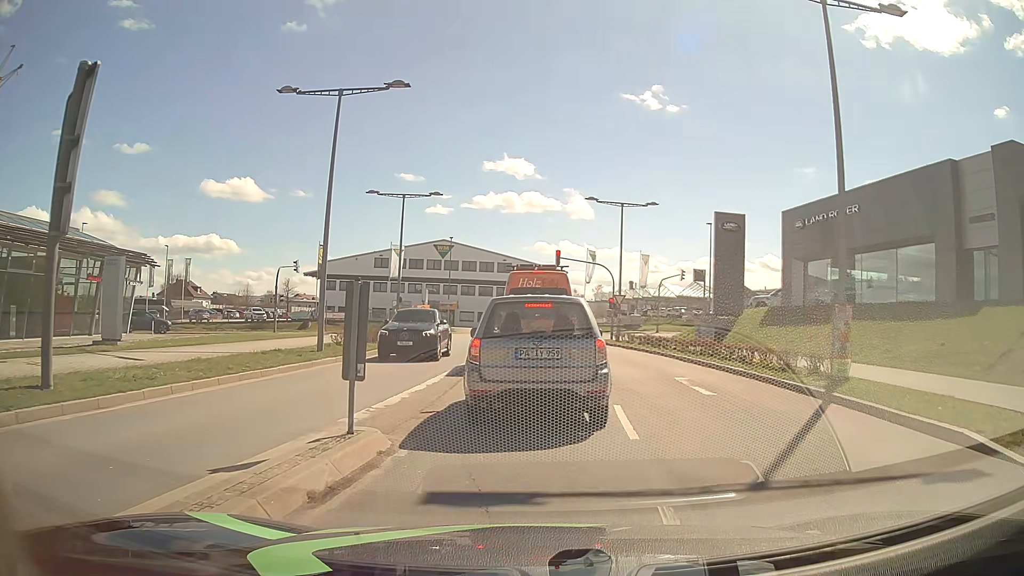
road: secondary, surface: asphalt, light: Day
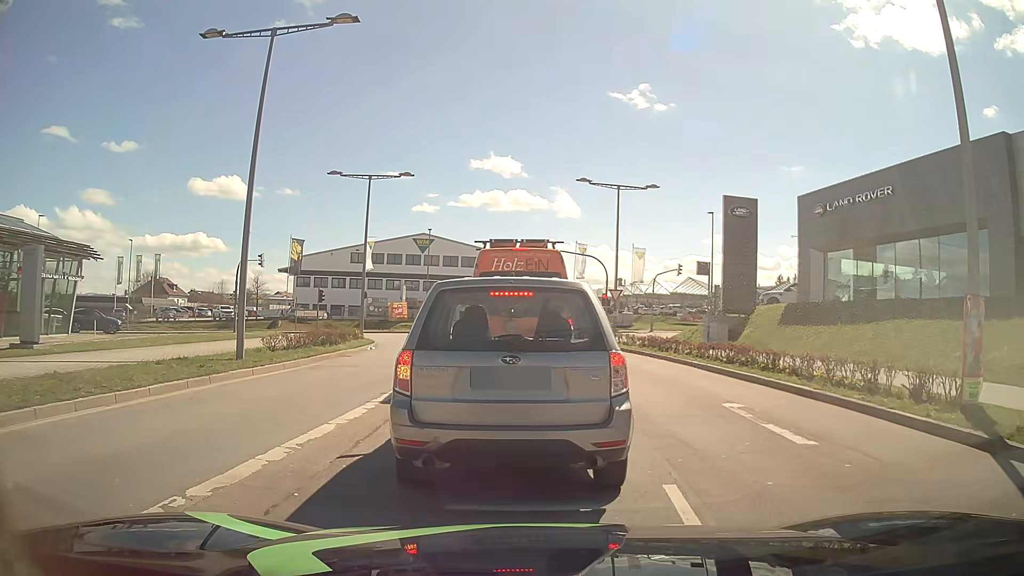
(+0.1, +5.1) m; +2°
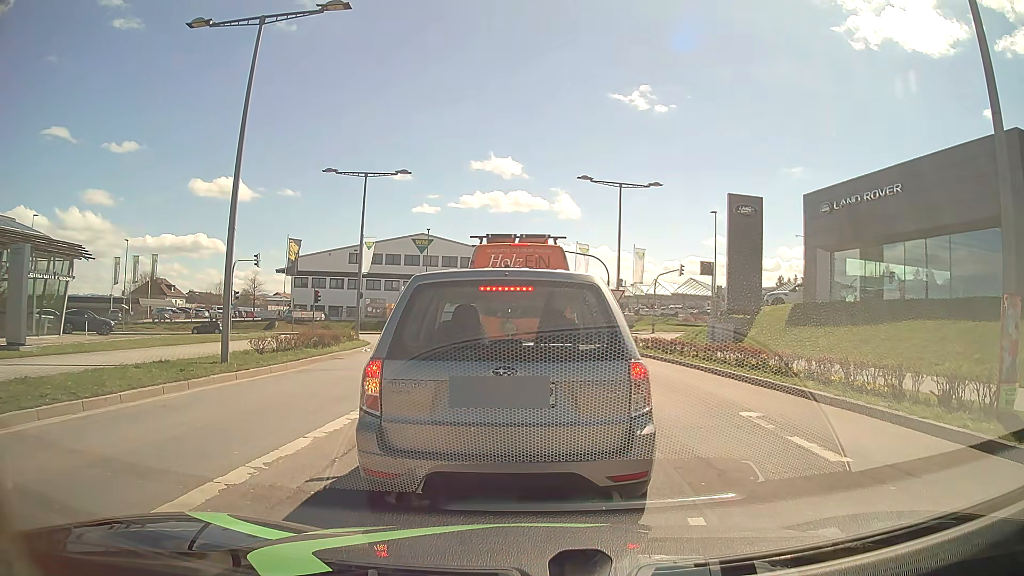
(0.0, +0.9) m; 0°
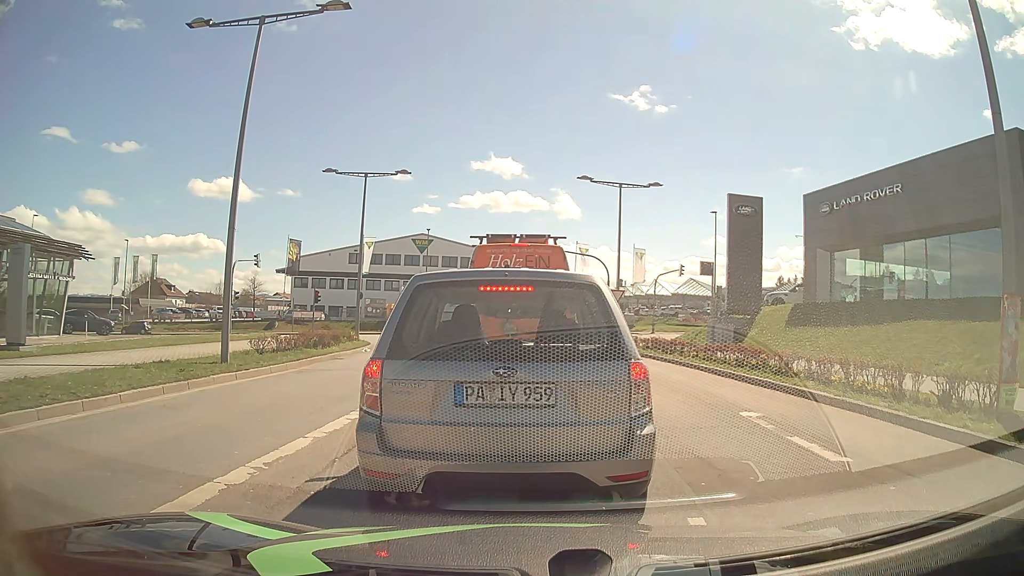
(0.0, 0.0) m; 0°
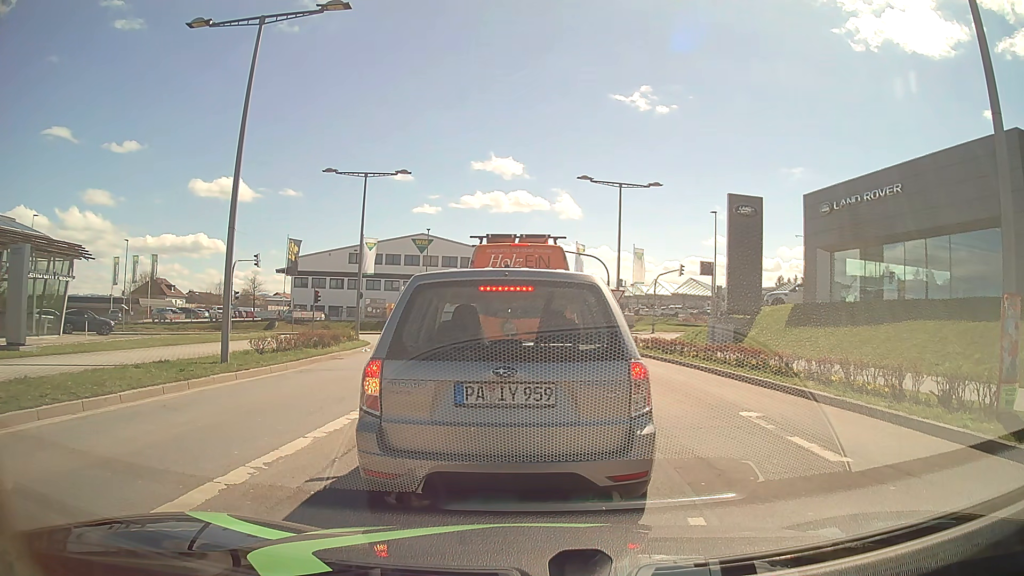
(0.0, 0.0) m; 0°
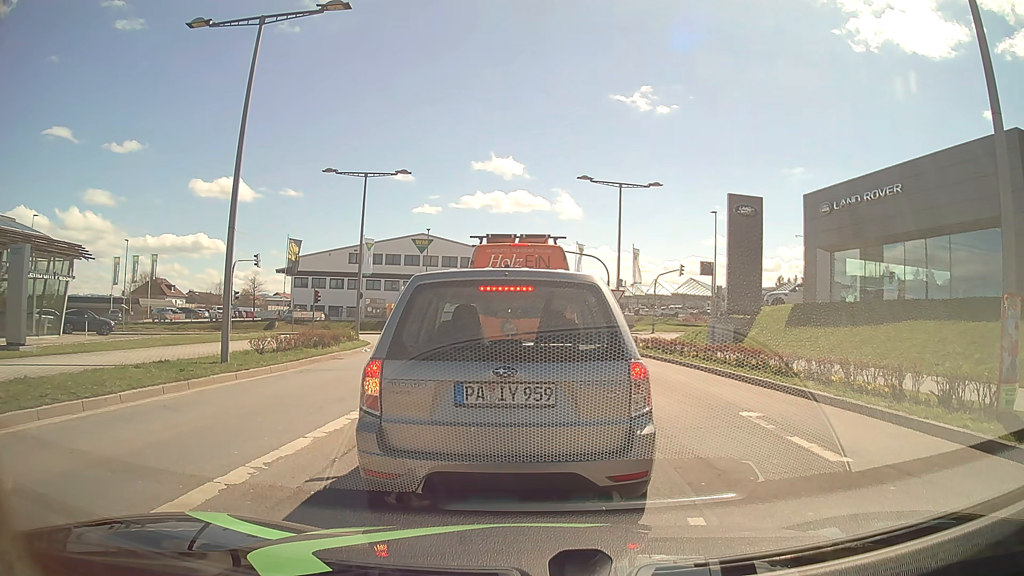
(0.0, 0.0) m; 0°
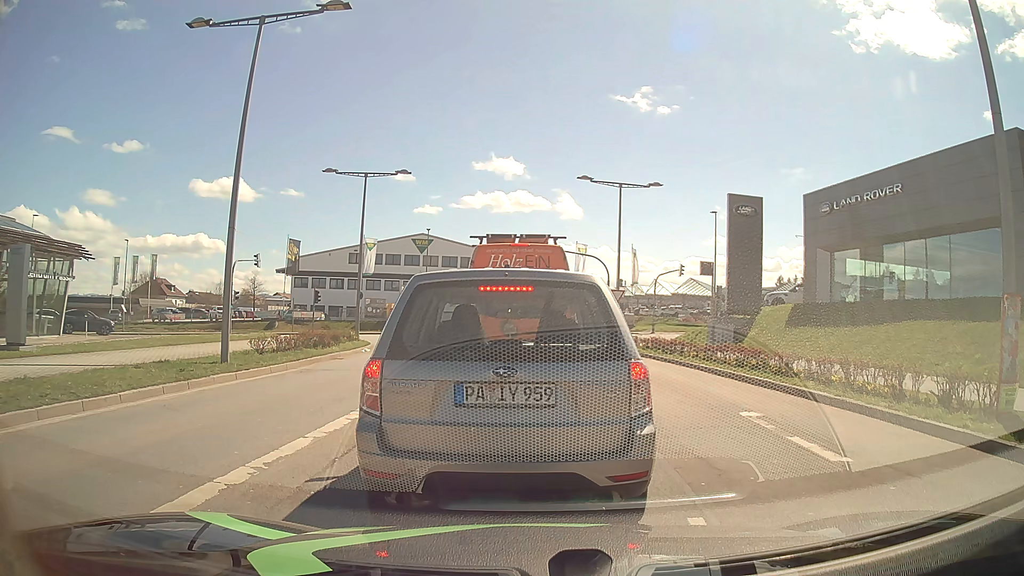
(0.0, 0.0) m; 0°
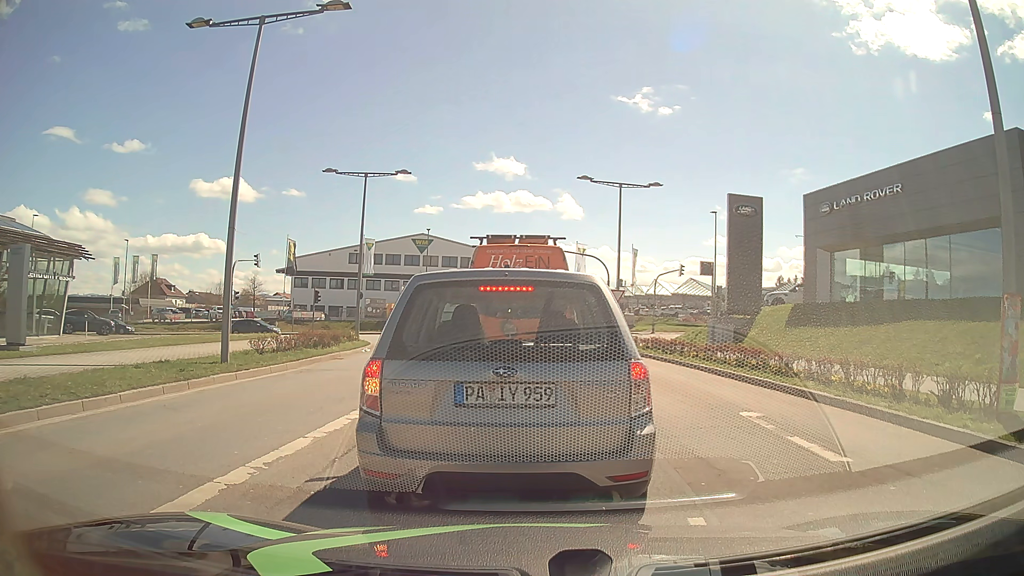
(0.0, 0.0) m; 0°
(-1, +10) (-1, +20) (-2, +30) (-3, +40) (-5, +50) (-11, +58) (-20, +62) (-30, +63) (-40, +62) (-50, +60) m
